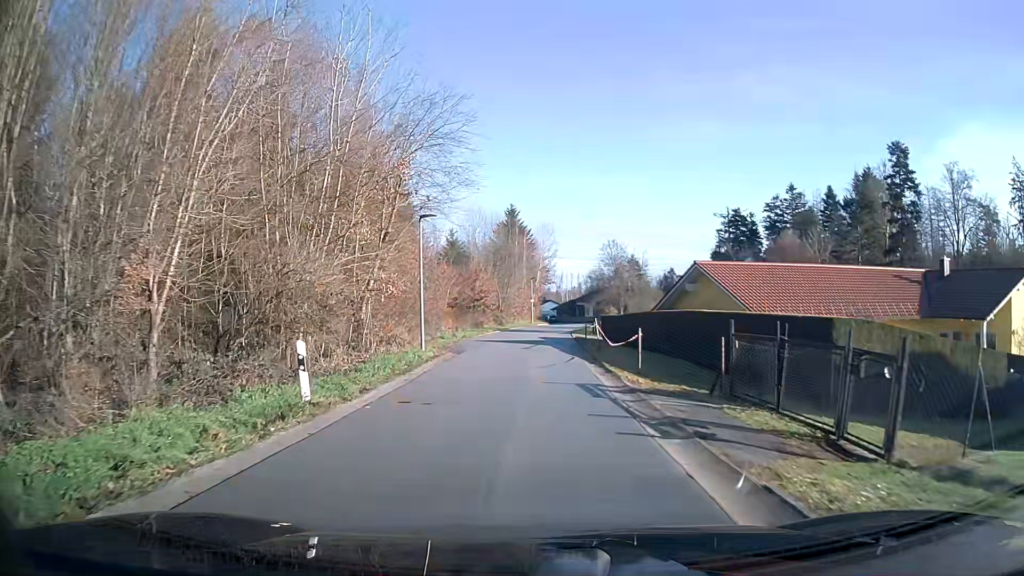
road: residential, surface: asphalt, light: Day
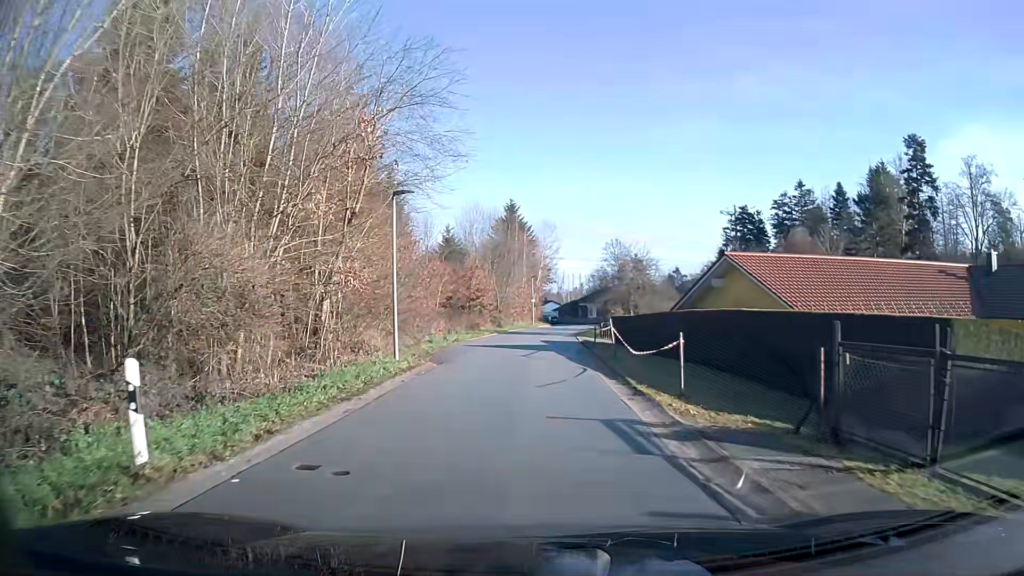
(0.0, +4.7) m; 0°
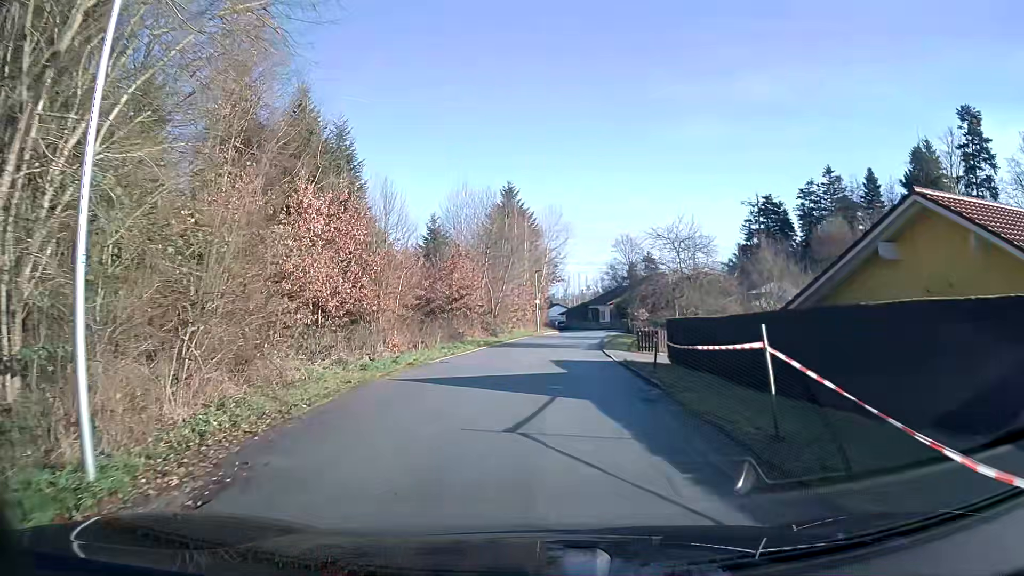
(-0.1, +14.0) m; 0°
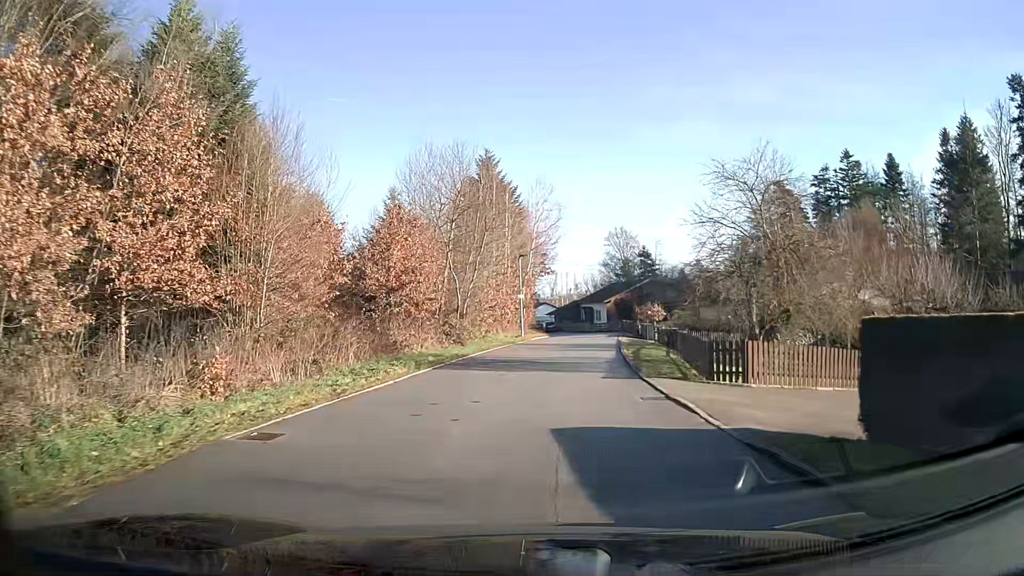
(+0.2, +13.9) m; +2°
(0, +10) (+1, +20) (+2, +30) (+3, +40) (+4, +50) (+5, +60) (+4, +70) (+2, +79) (-2, +89) (-7, +97) m
